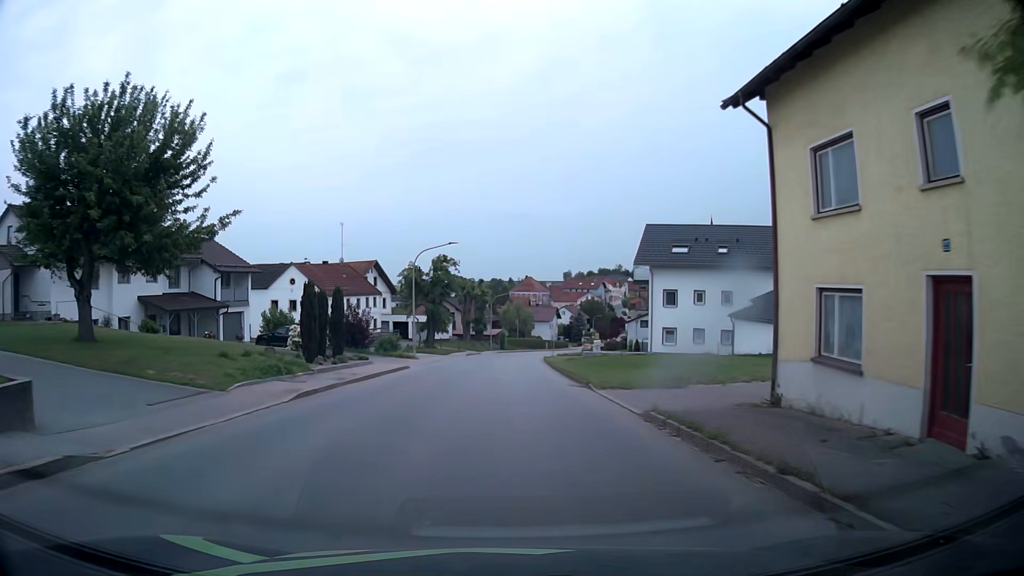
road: tertiary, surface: asphalt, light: Day
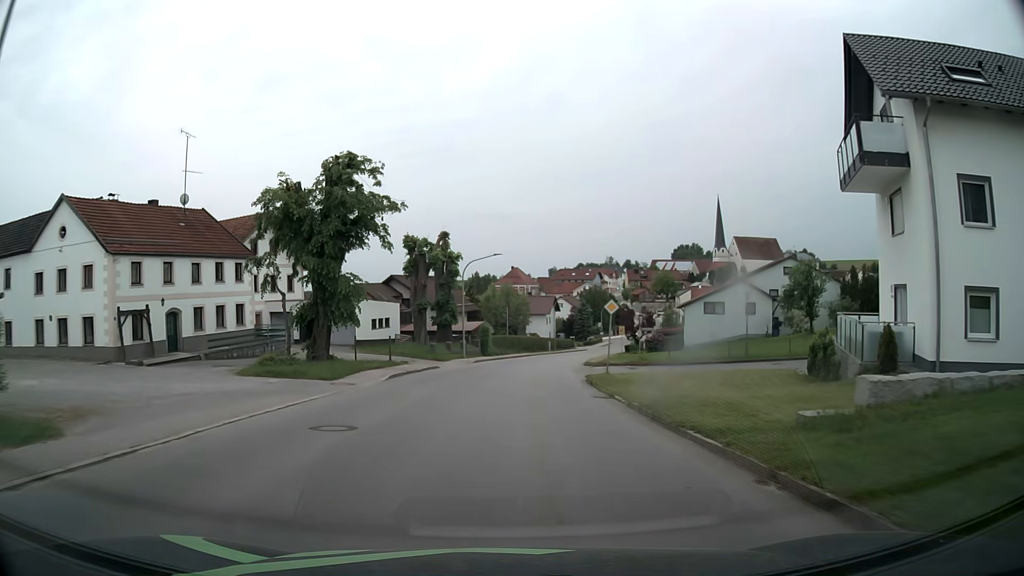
(-0.3, +37.1) m; +1°
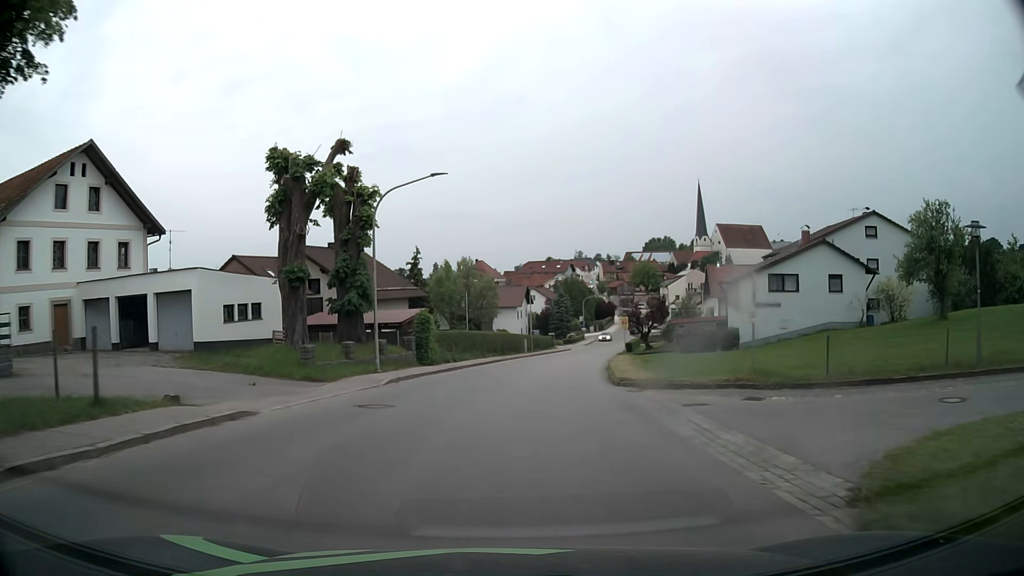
(+0.4, +22.6) m; +2°
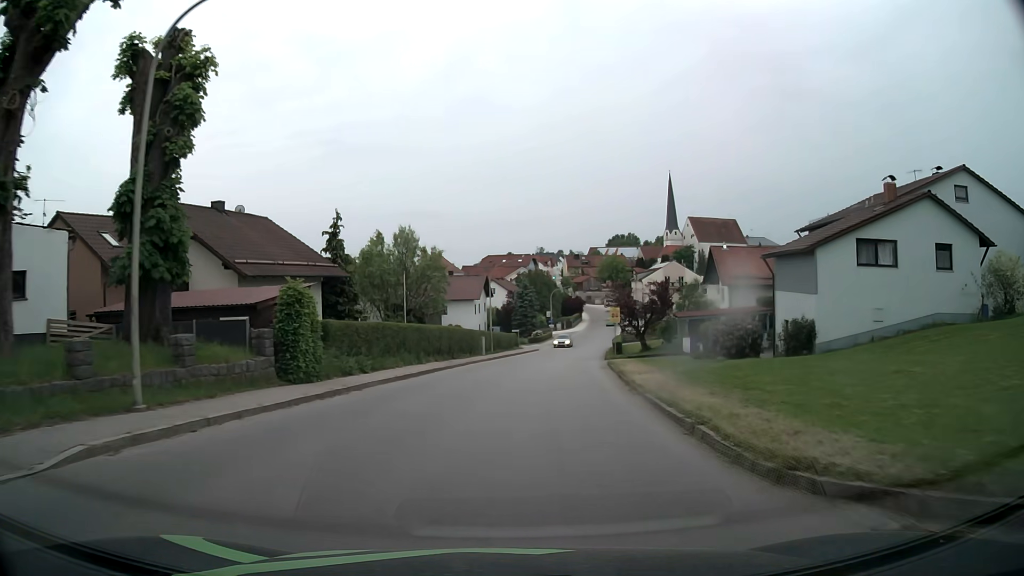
(+0.5, +15.0) m; +4°
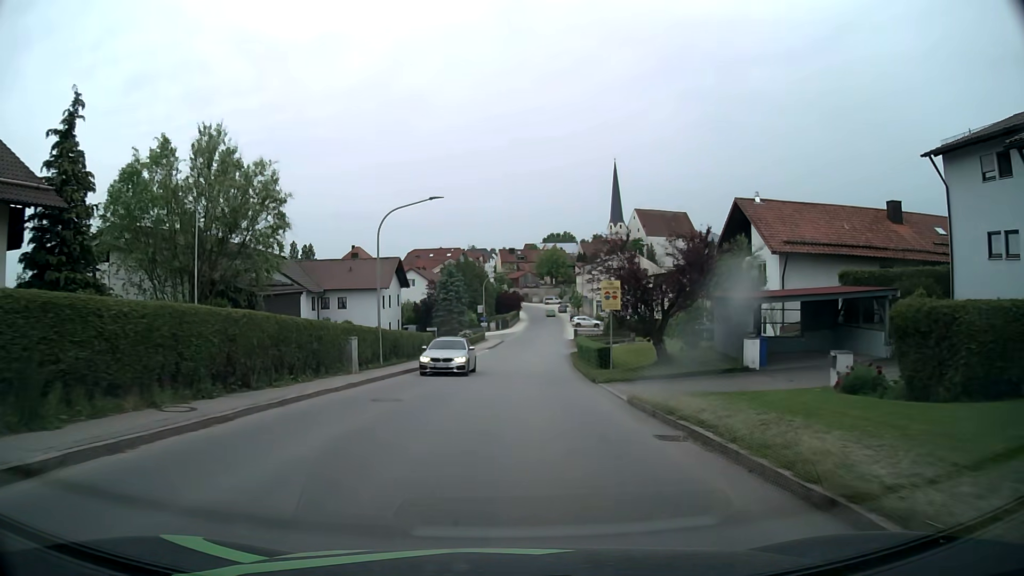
(+1.2, +22.4) m; +6°
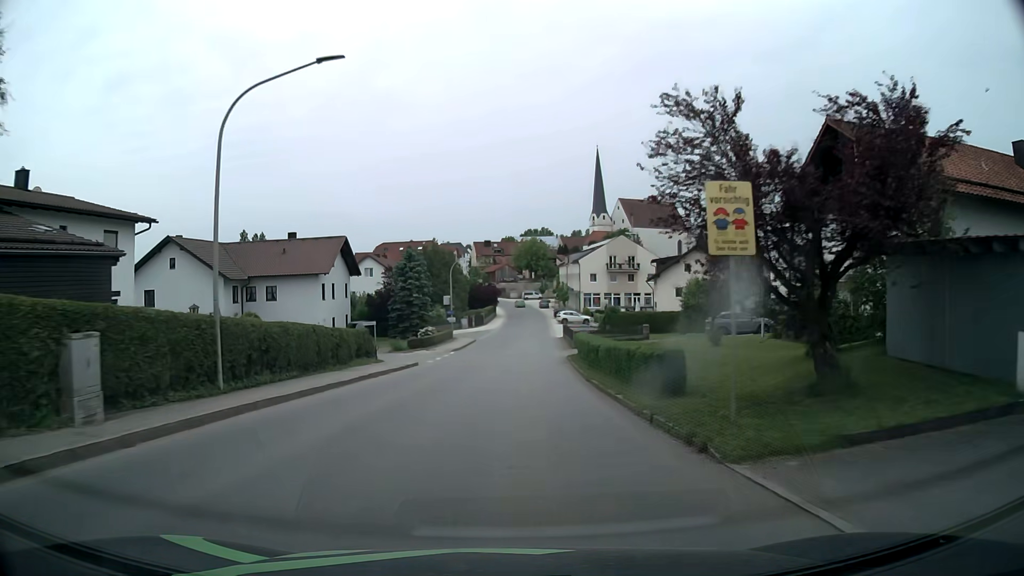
(+0.3, +14.9) m; +2°
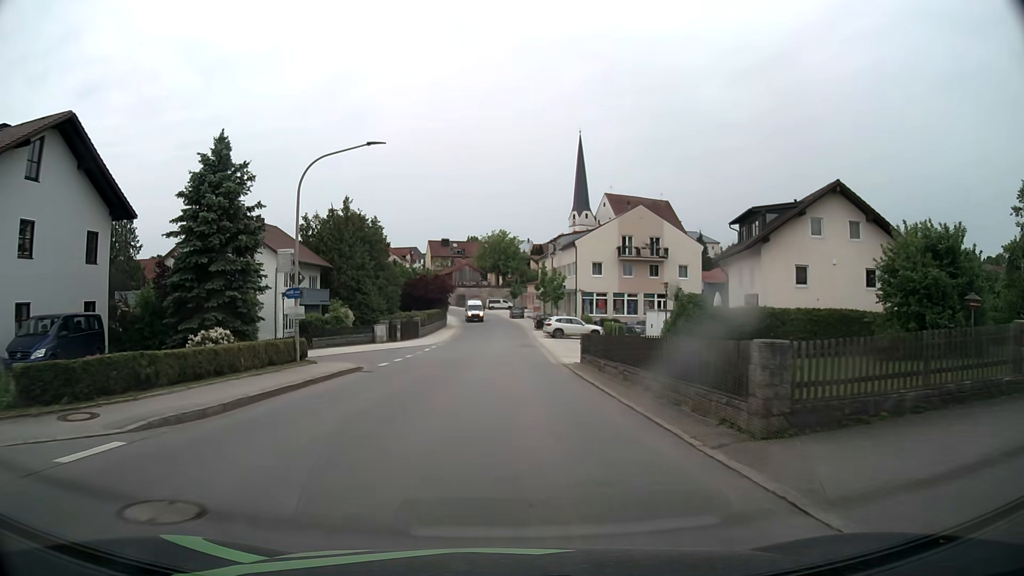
(+0.7, +37.3) m; +3°
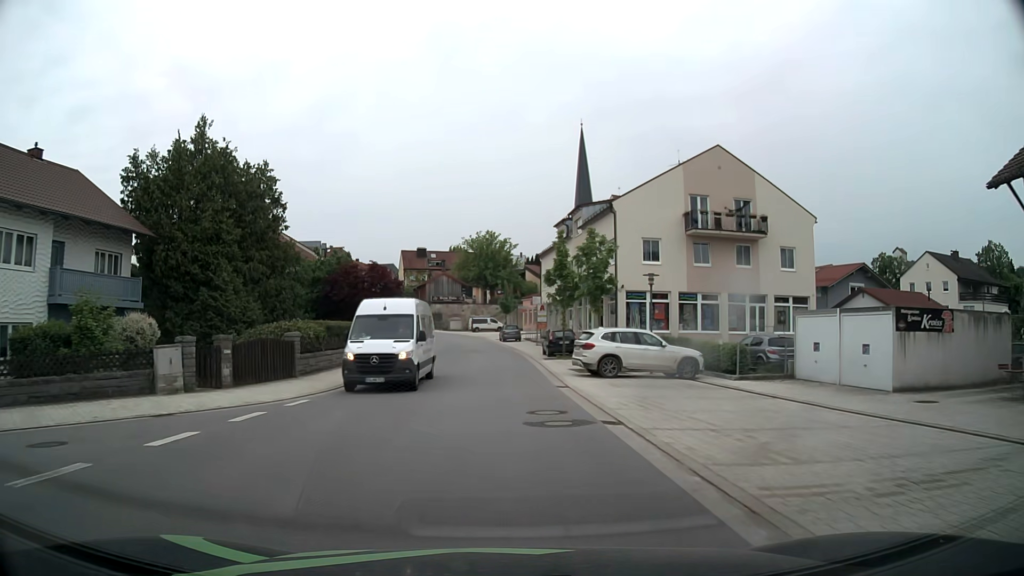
(+0.3, +29.1) m; +1°
(0, +10) (0, +20) (0, +30) (-1, +40) (-1, +50) (-2, +60) (-4, +70) (-7, +79) (-11, +88) (-16, +97) m
